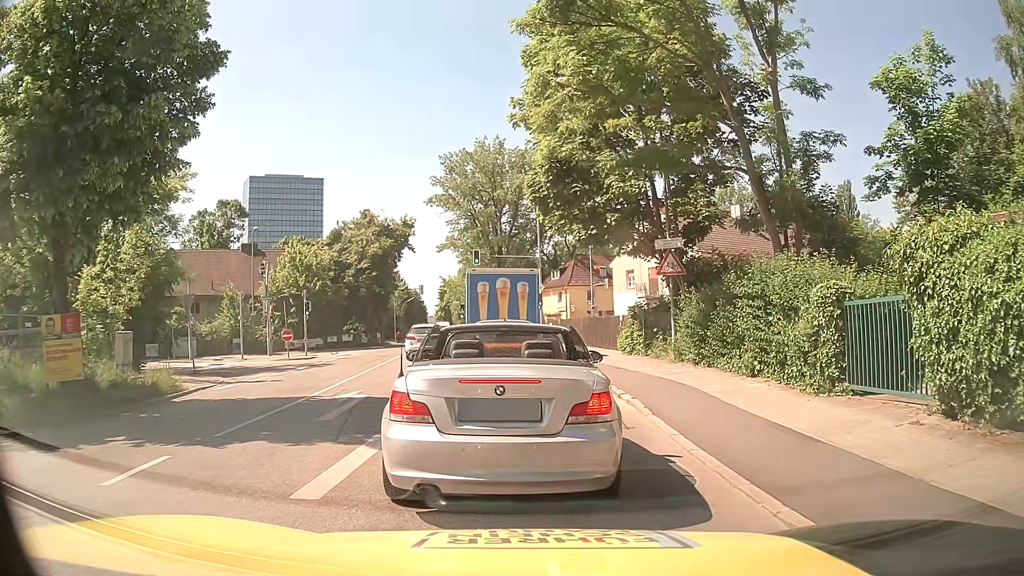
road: secondary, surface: asphalt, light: Day
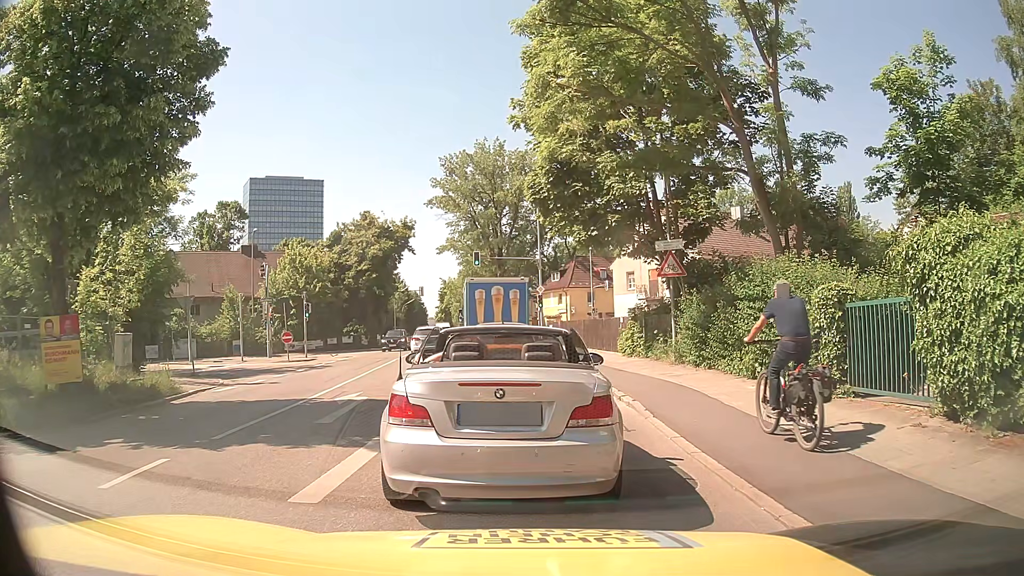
(0.0, +0.1) m; 0°
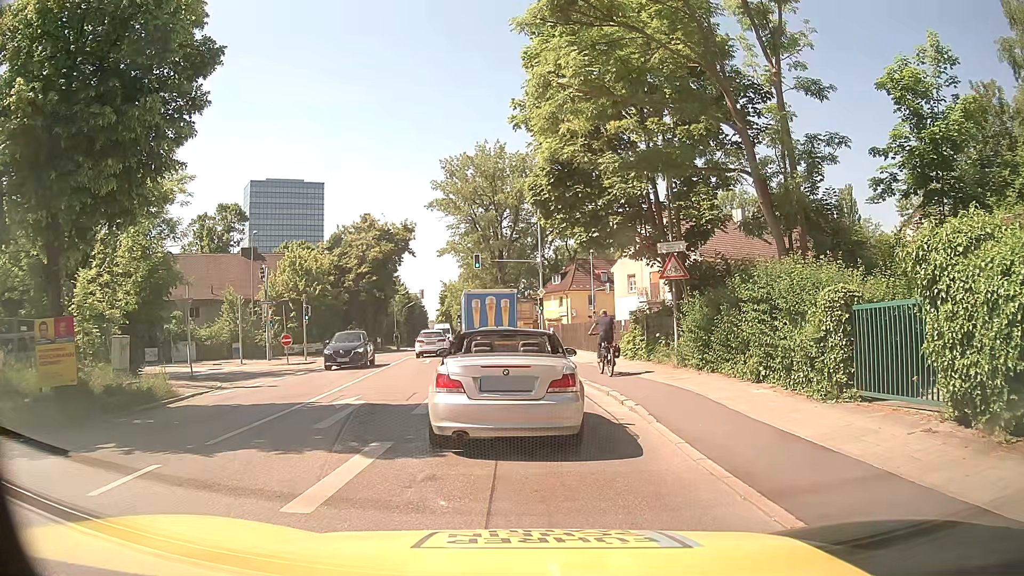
(0.0, +0.2) m; 0°
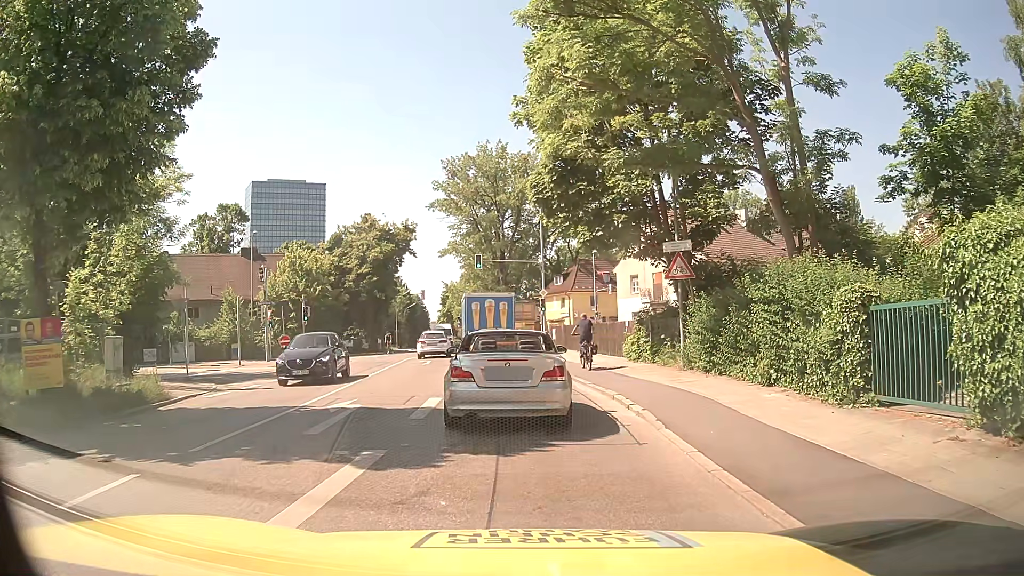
(0.0, +0.6) m; 0°
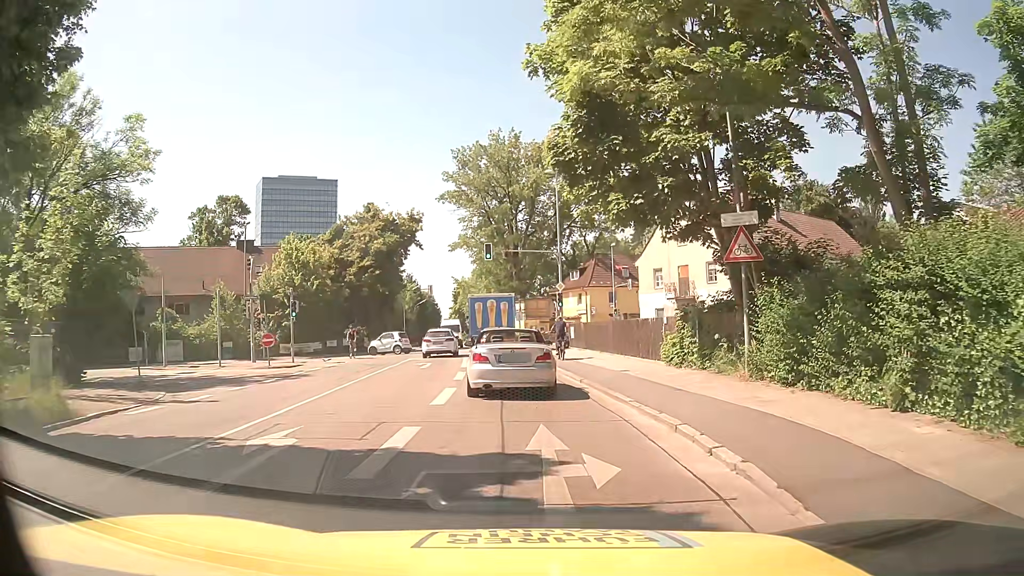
(0.0, +4.7) m; 0°
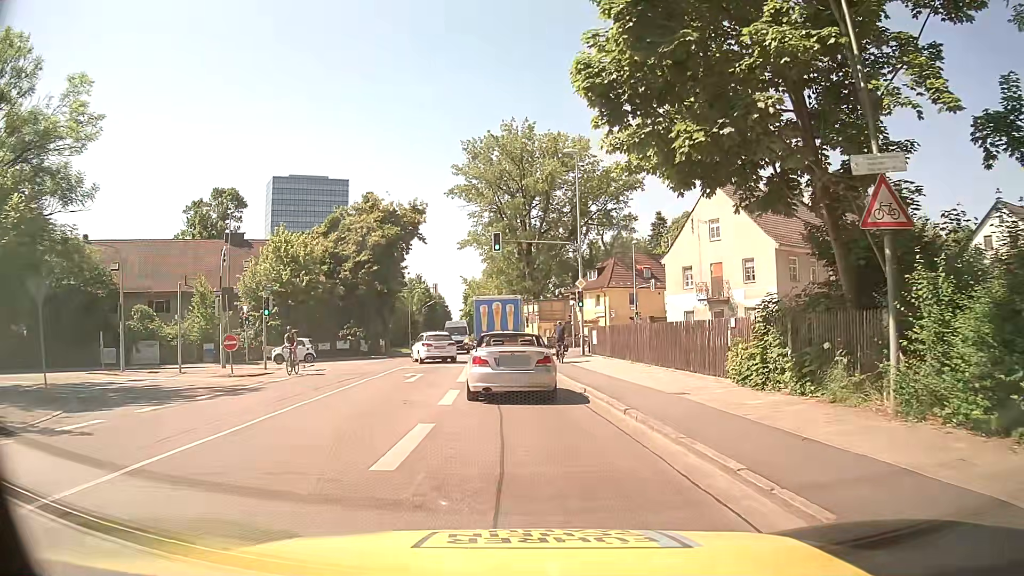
(-0.1, +5.8) m; -1°
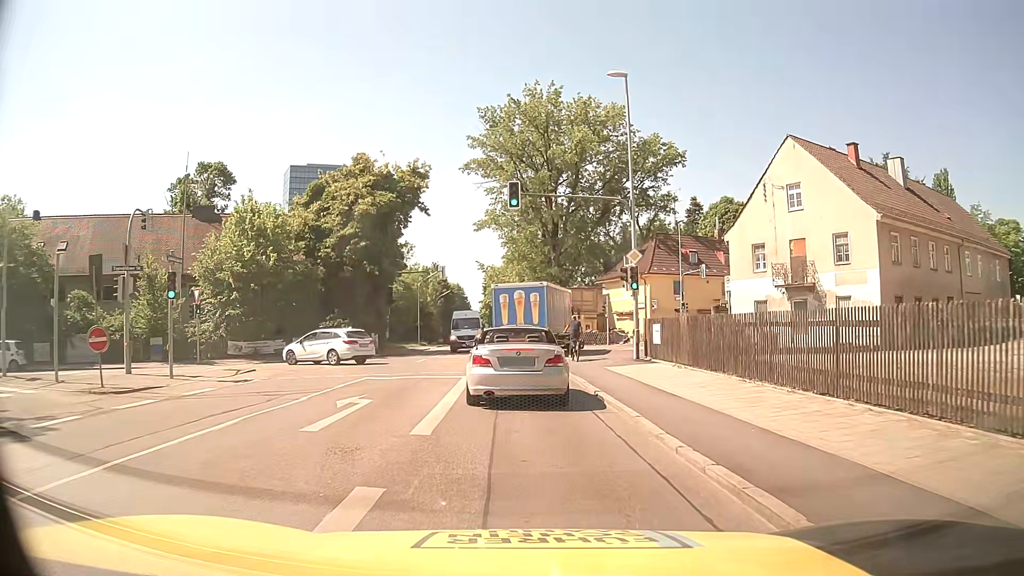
(-0.3, +10.4) m; -2°
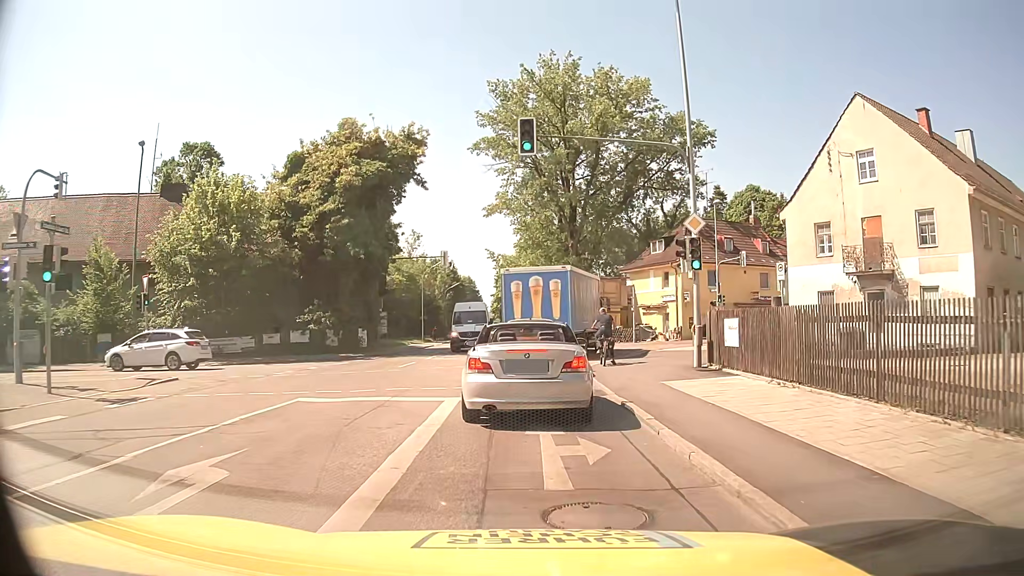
(-0.1, +6.7) m; -3°
